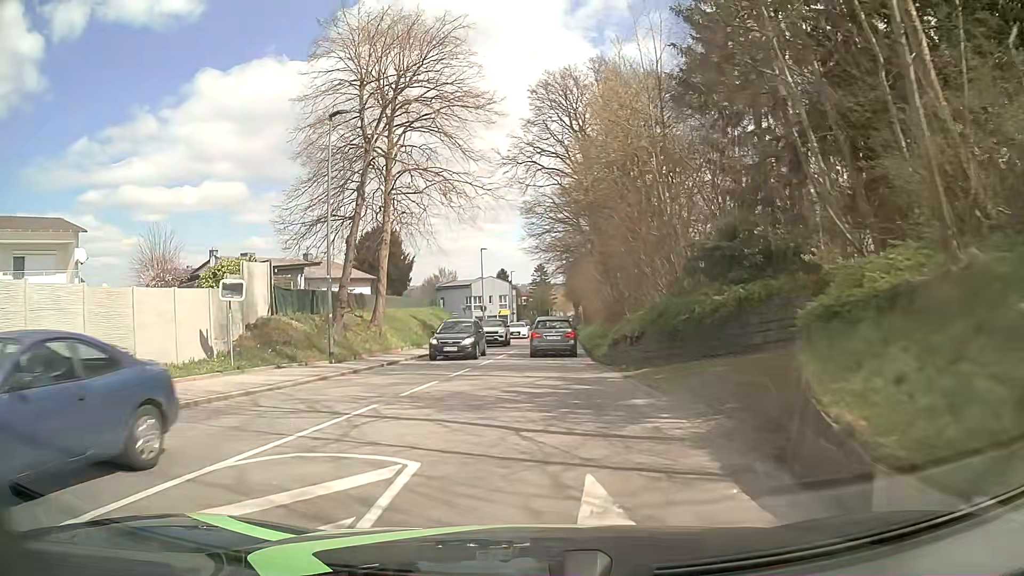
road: tertiary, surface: asphalt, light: Day
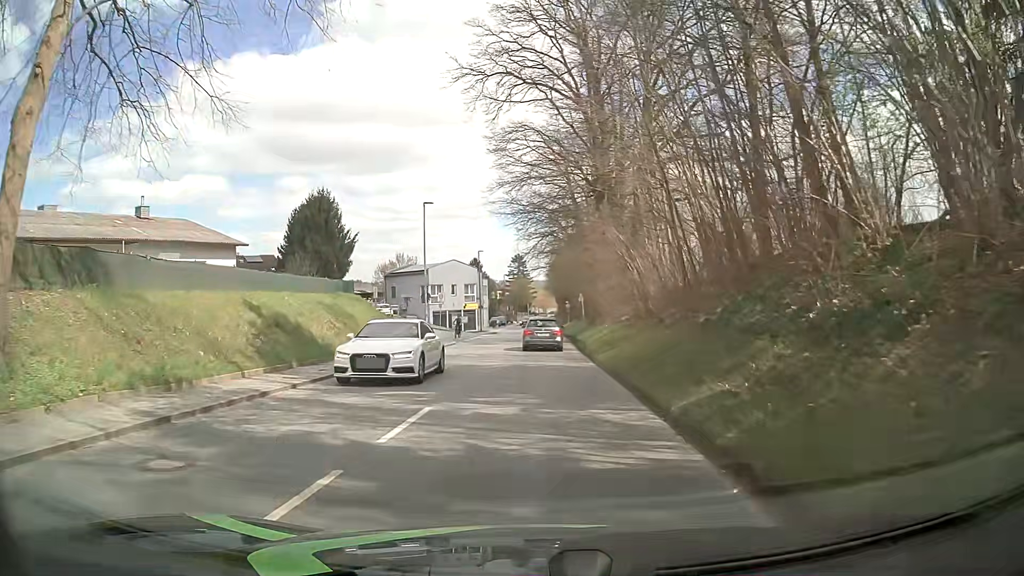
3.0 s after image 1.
(+0.4, +22.6) m; +2°
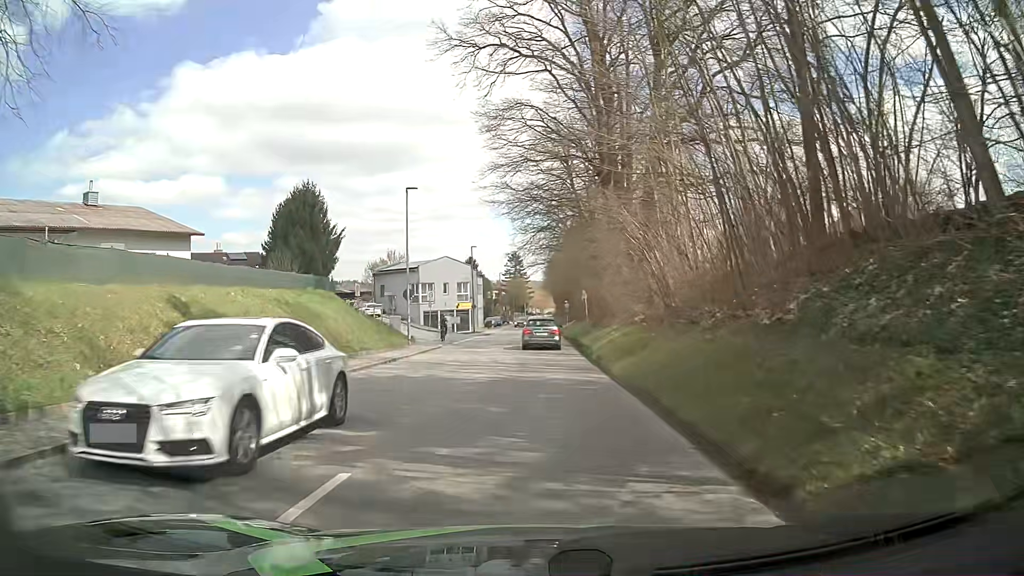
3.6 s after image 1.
(0.0, +4.5) m; 0°
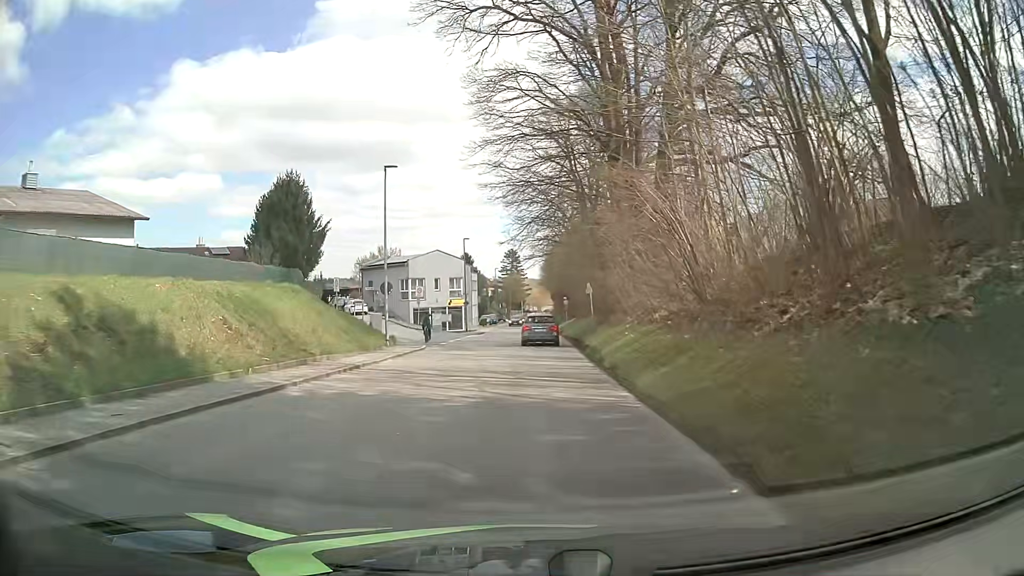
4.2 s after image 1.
(0.0, +4.5) m; 0°
